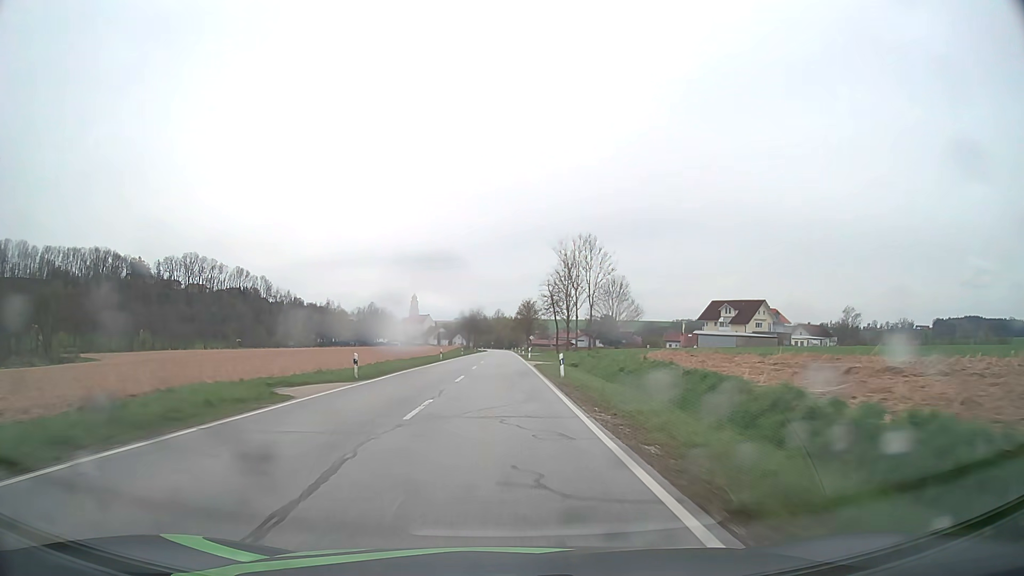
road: secondary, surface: asphalt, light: Day
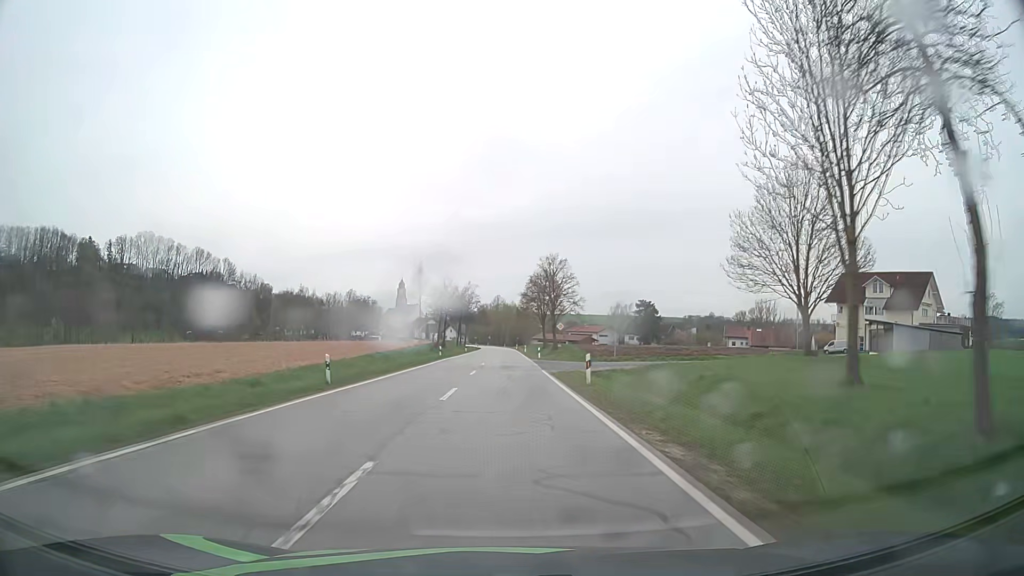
(-0.2, +68.3) m; 0°
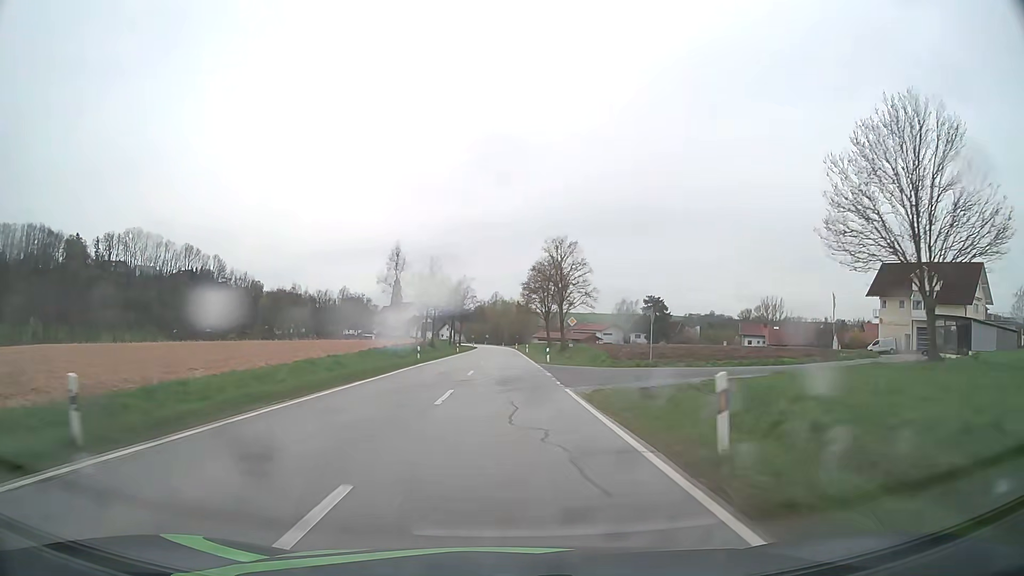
(0.0, +13.1) m; 0°
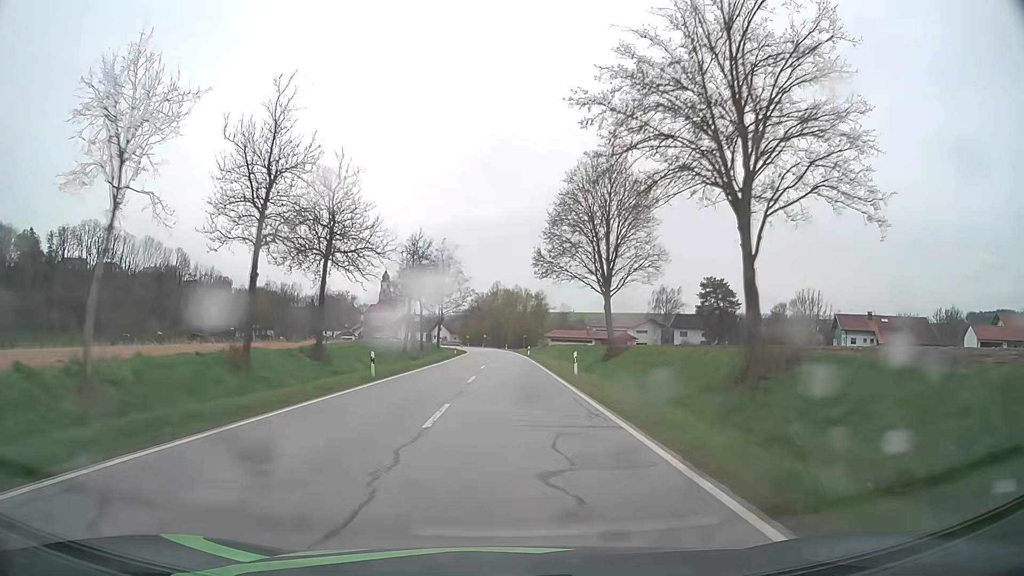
(-0.1, +51.4) m; 0°
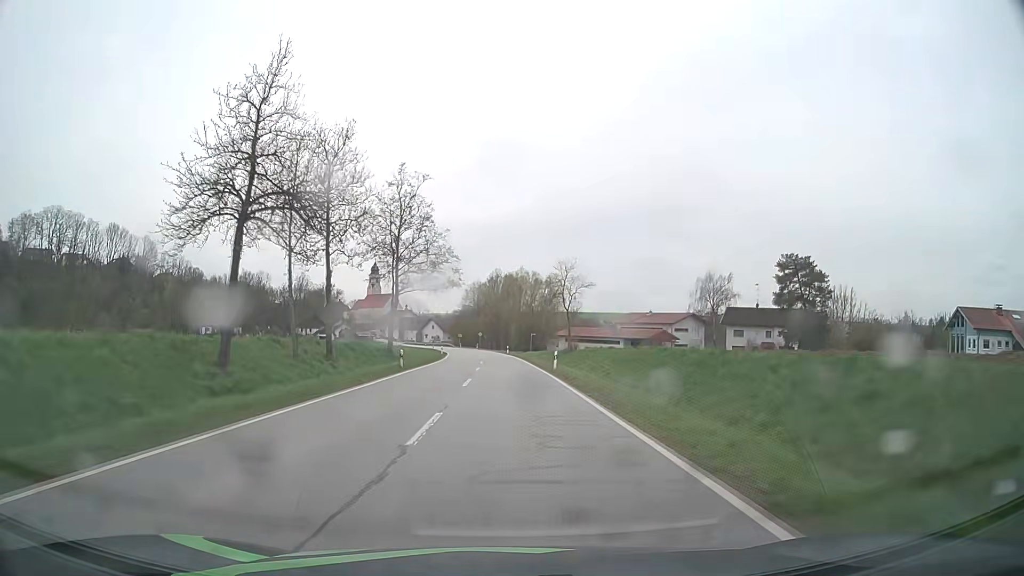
(0.0, +37.9) m; 0°
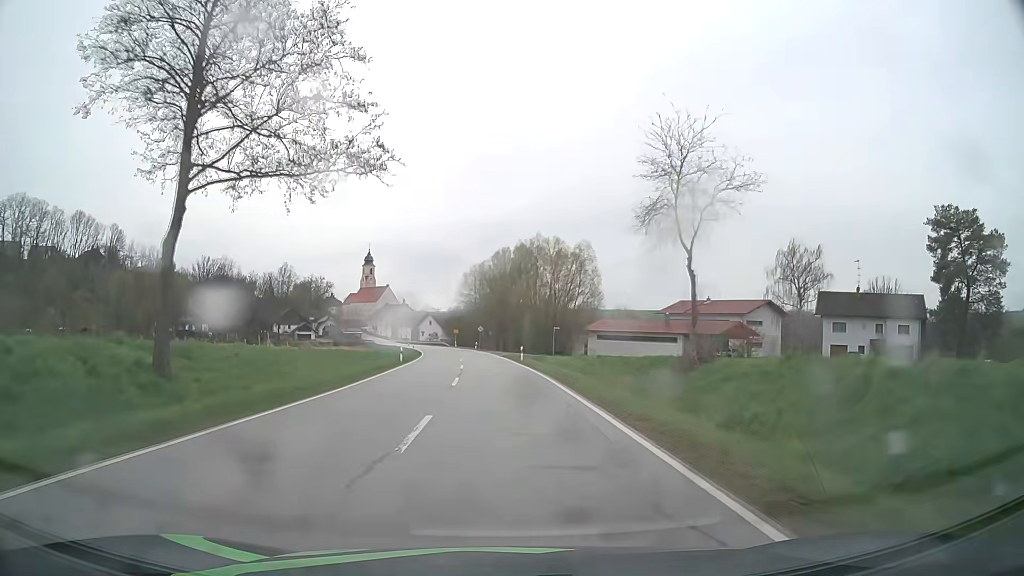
(-0.2, +36.6) m; -1°
(0, +10) (0, +20) (-1, +30) (-1, +40) (-2, +50) (-3, +60) (-4, +70) (-5, +80) (-7, +90) (-8, +100) m
